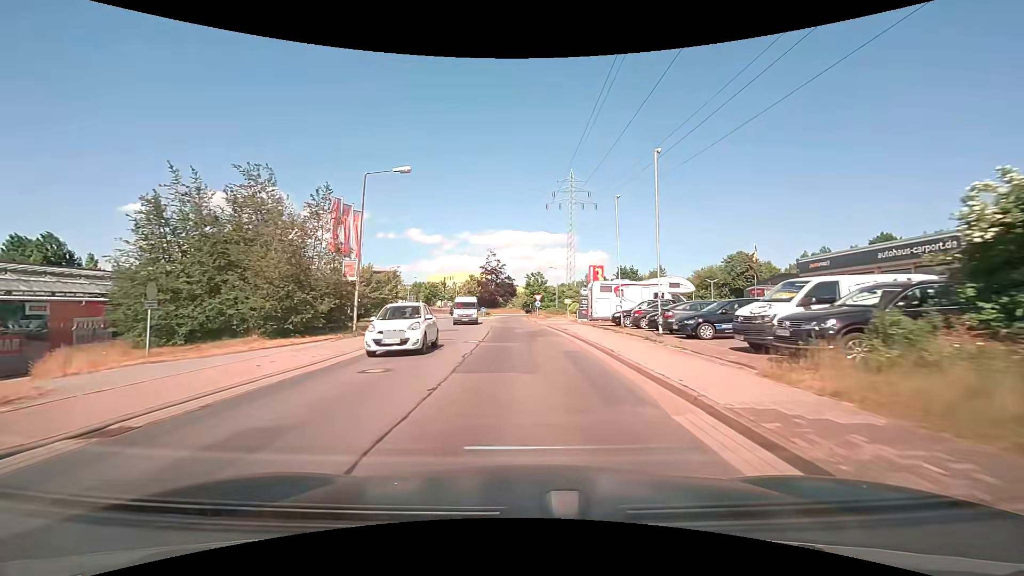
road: residential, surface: asphalt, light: Day
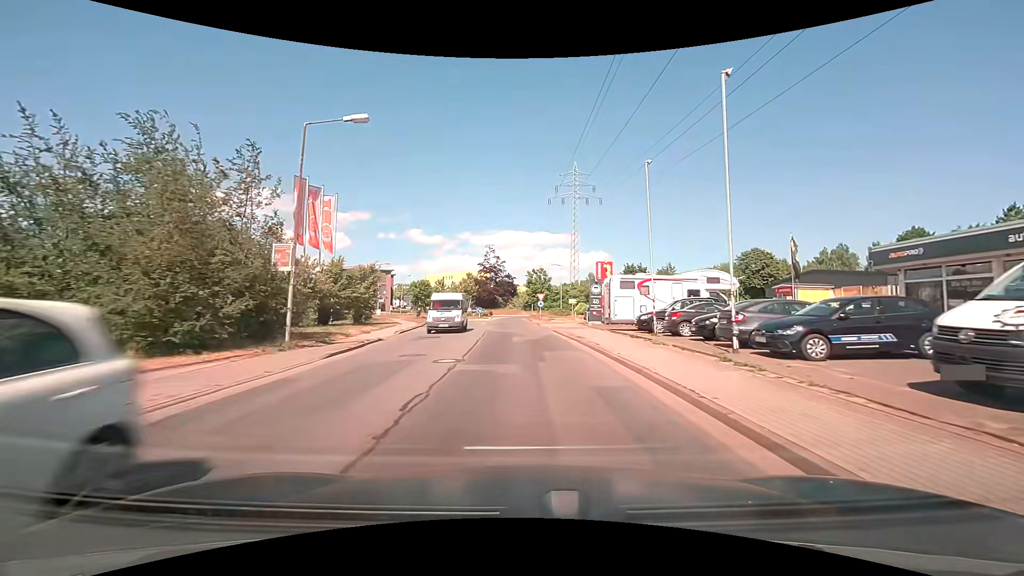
(0.0, +6.6) m; -1°
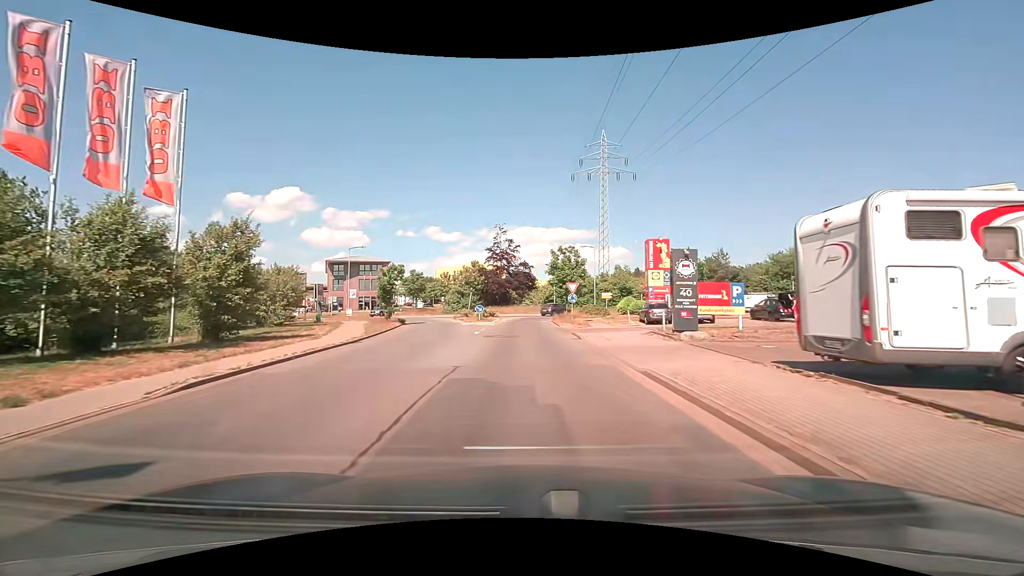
(-0.2, +18.9) m; -2°
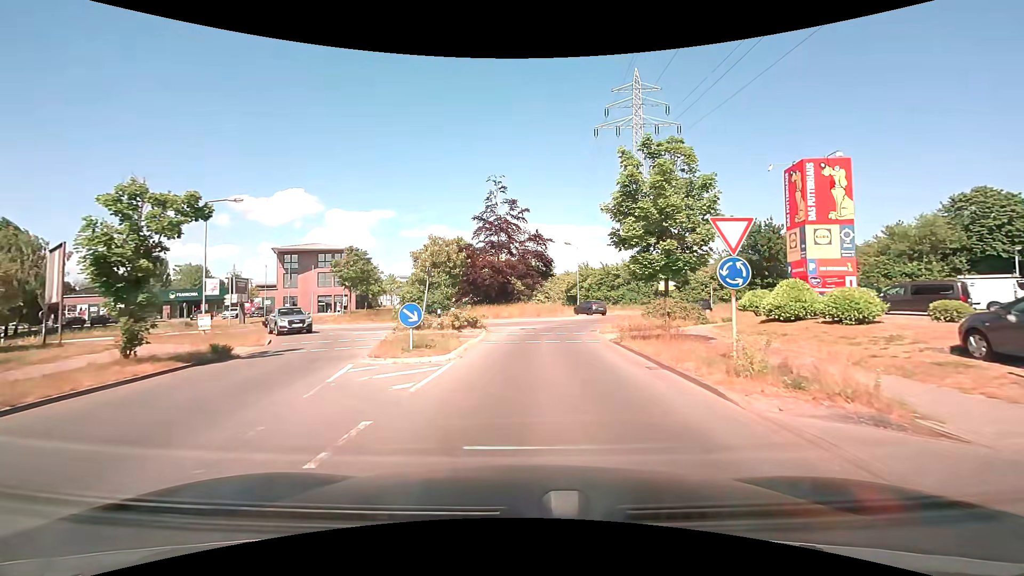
(-0.4, +25.1) m; 0°
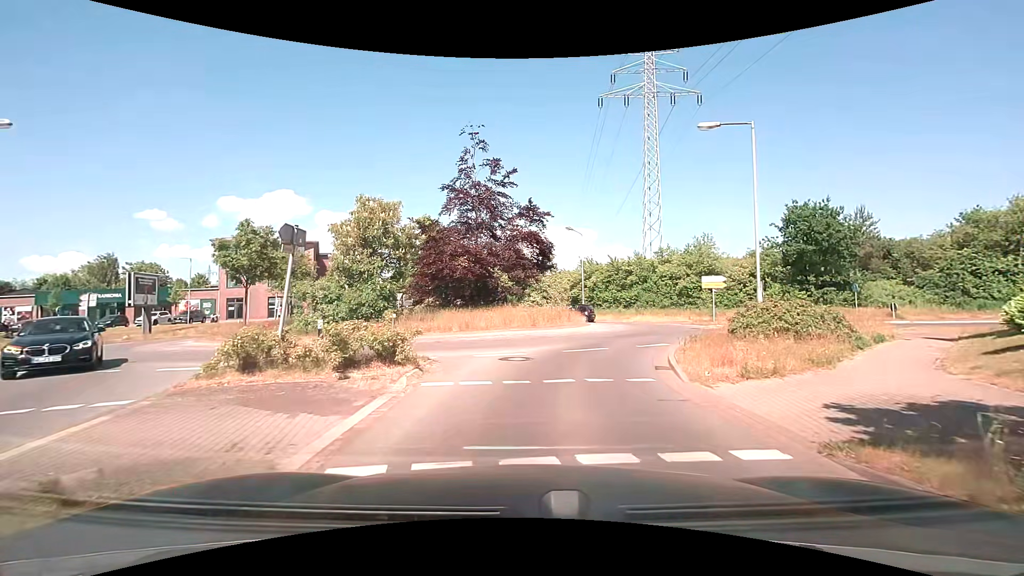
(0.0, +12.6) m; +1°
